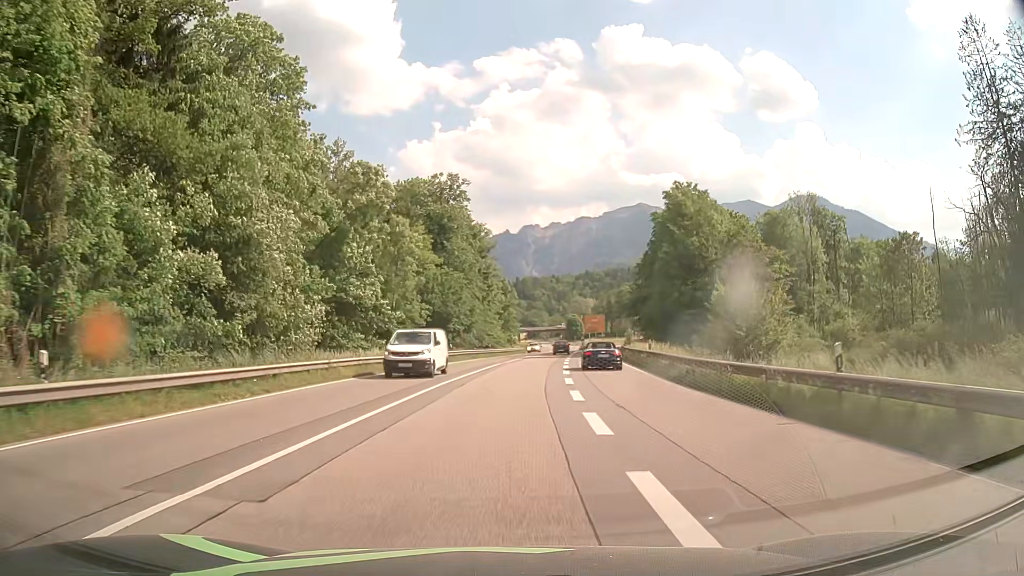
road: primary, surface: asphalt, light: Day
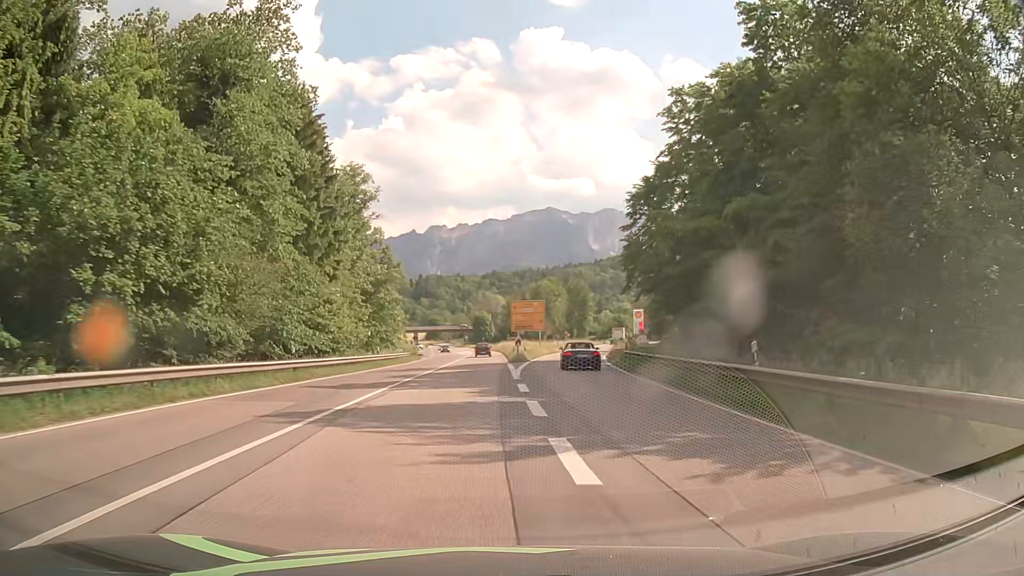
(+2.8, +45.5) m; +8°
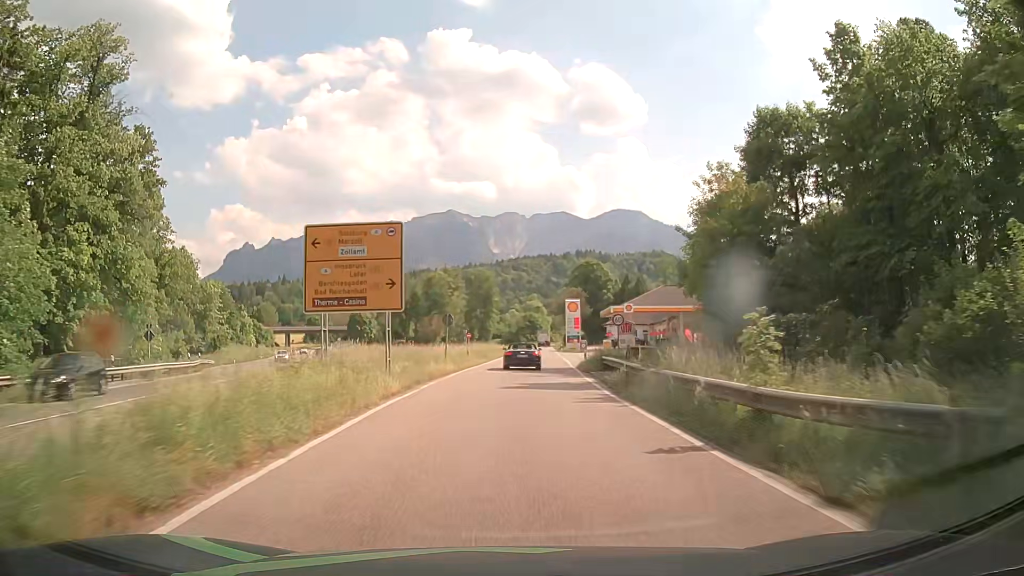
(+3.9, +45.4) m; +9°
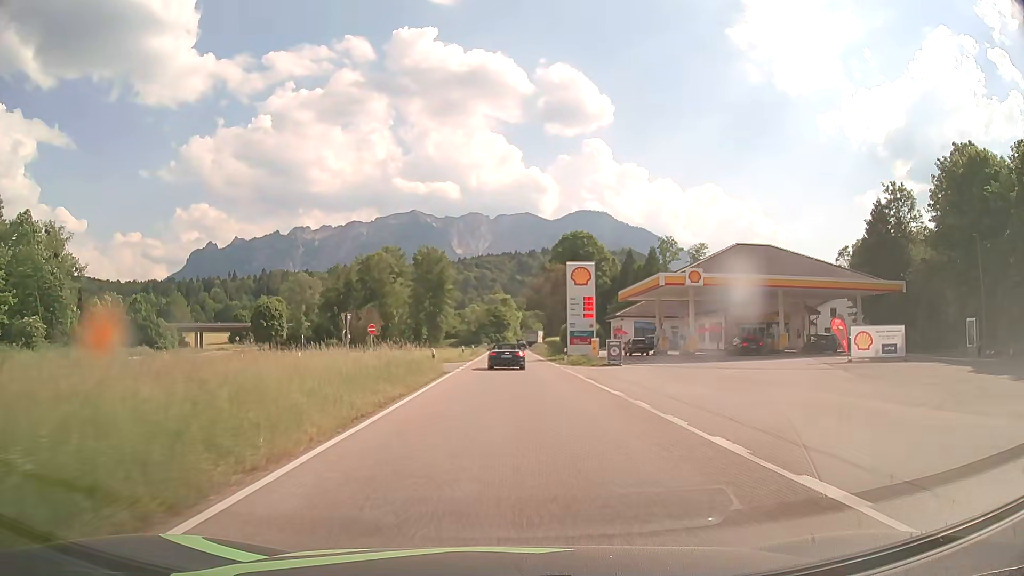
(+1.0, +45.5) m; +3°
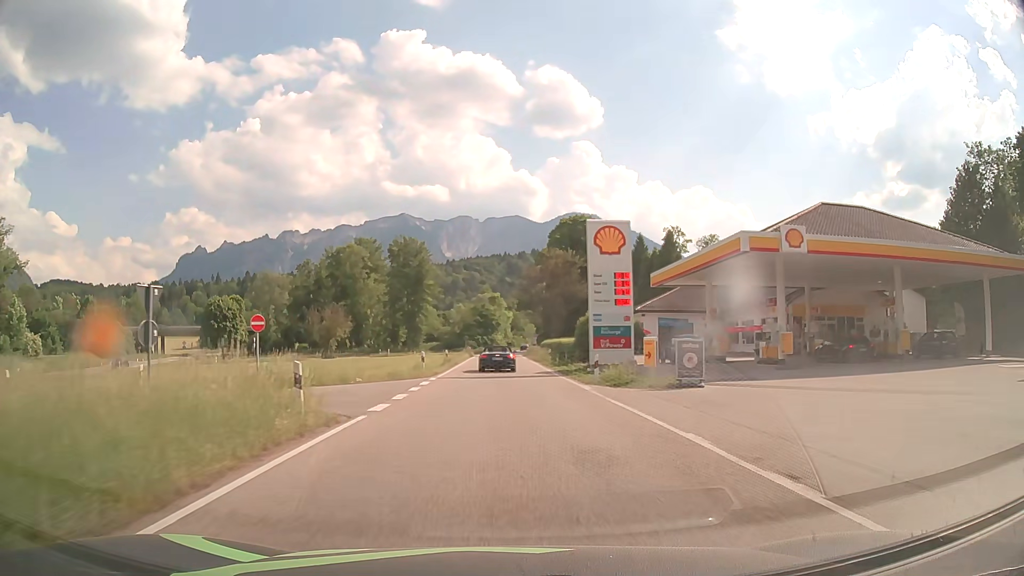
(+0.2, +18.3) m; +1°
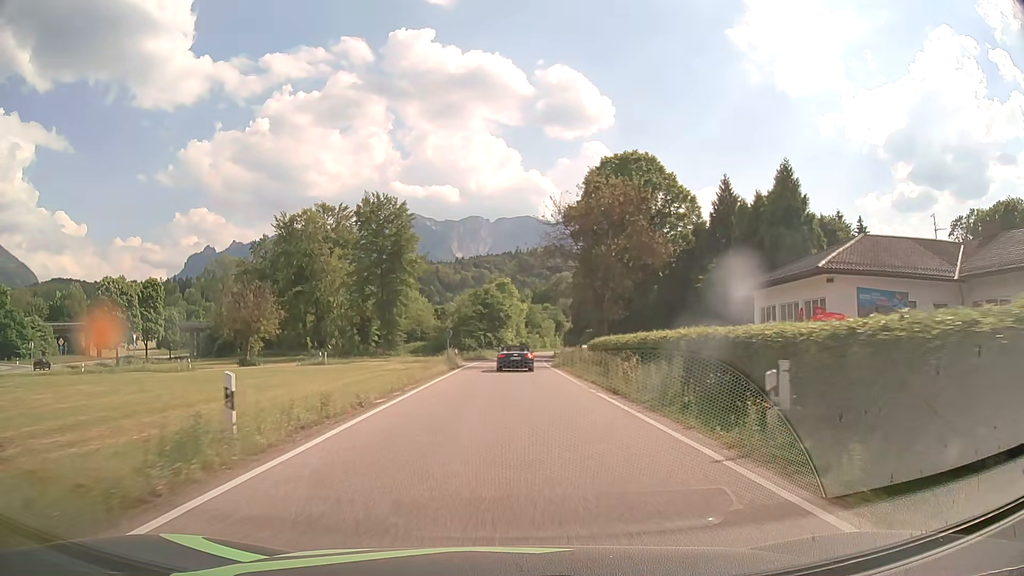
(-0.3, +36.4) m; -1°
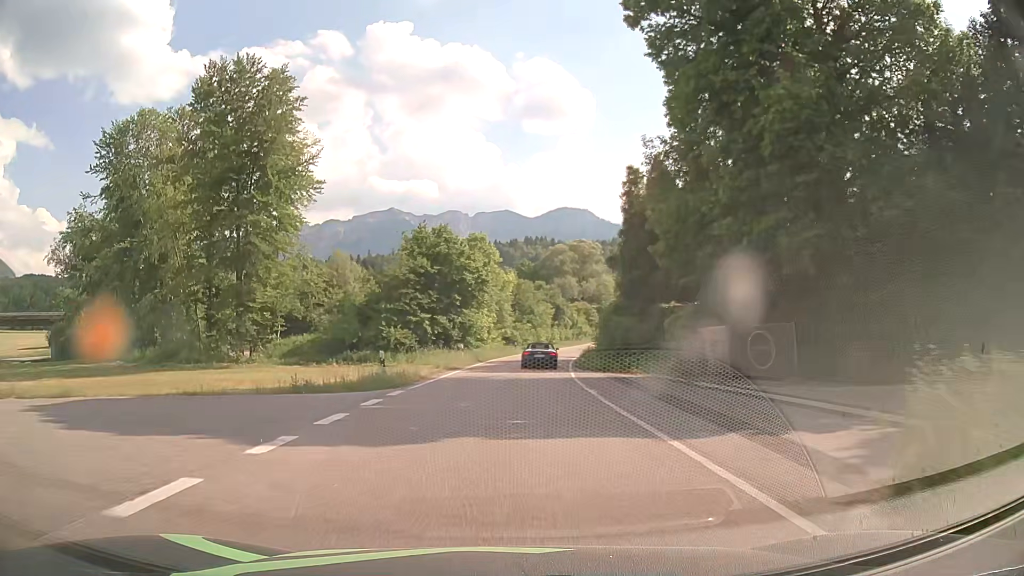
(+0.6, +45.6) m; +2°
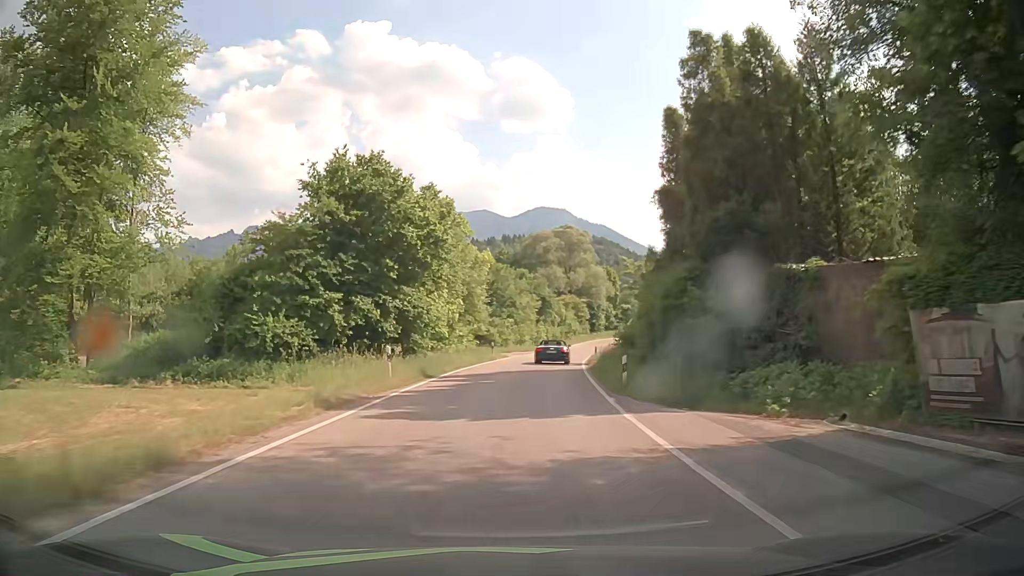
(+0.4, +18.3) m; +2°
(0, +10) (0, +20) (+1, +30) (+2, +40) (+4, +50) (+5, +60) (+7, +69) (+9, +79) (+12, +89) (+14, +99) m
